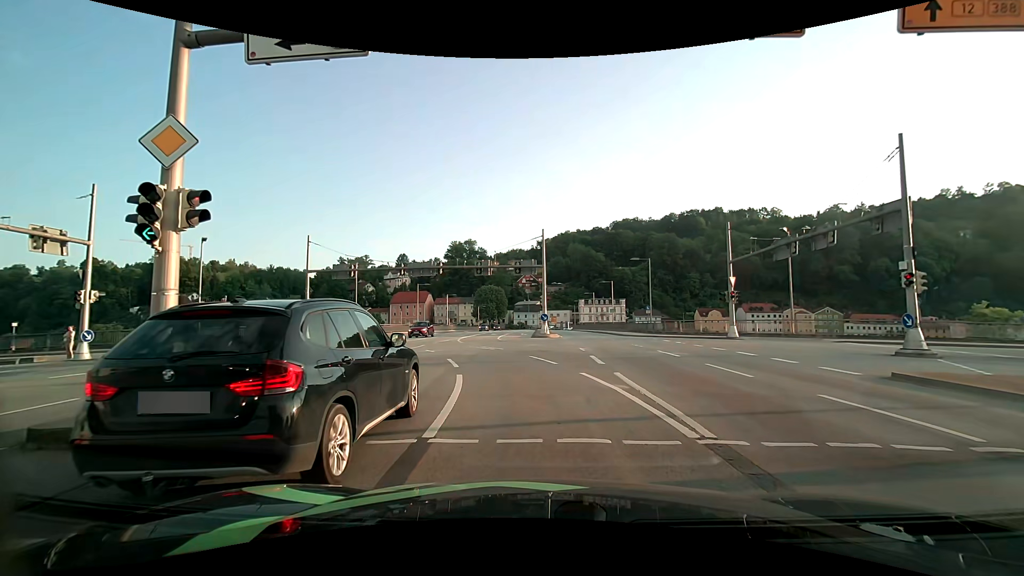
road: primary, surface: asphalt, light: Day
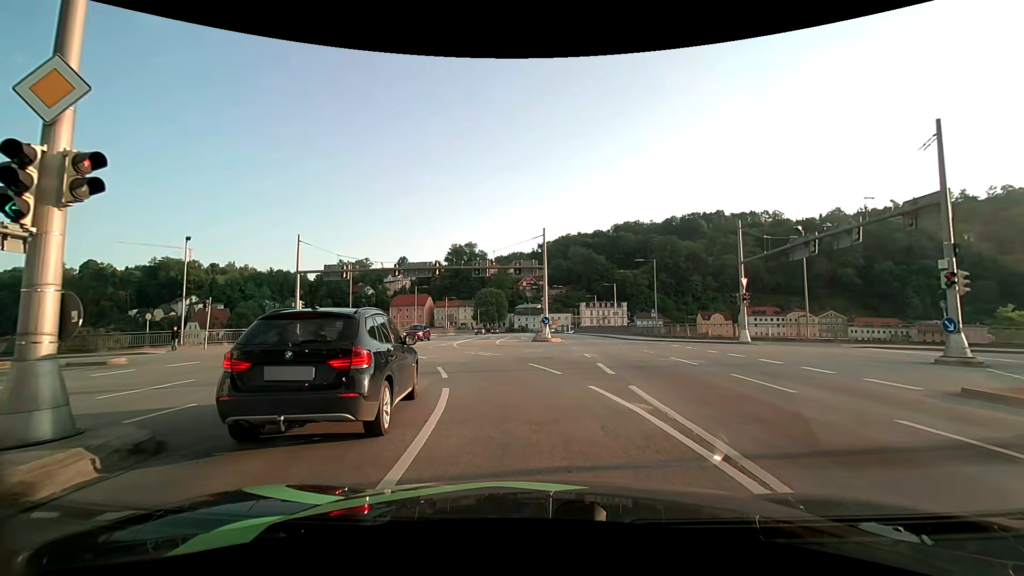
(0.0, +2.0) m; -1°
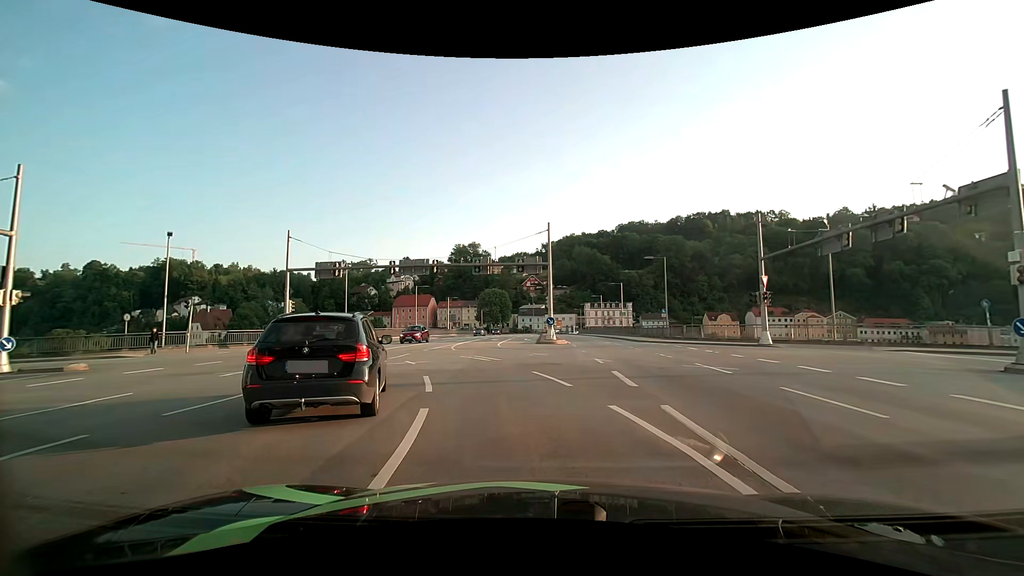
(0.0, +2.4) m; 0°
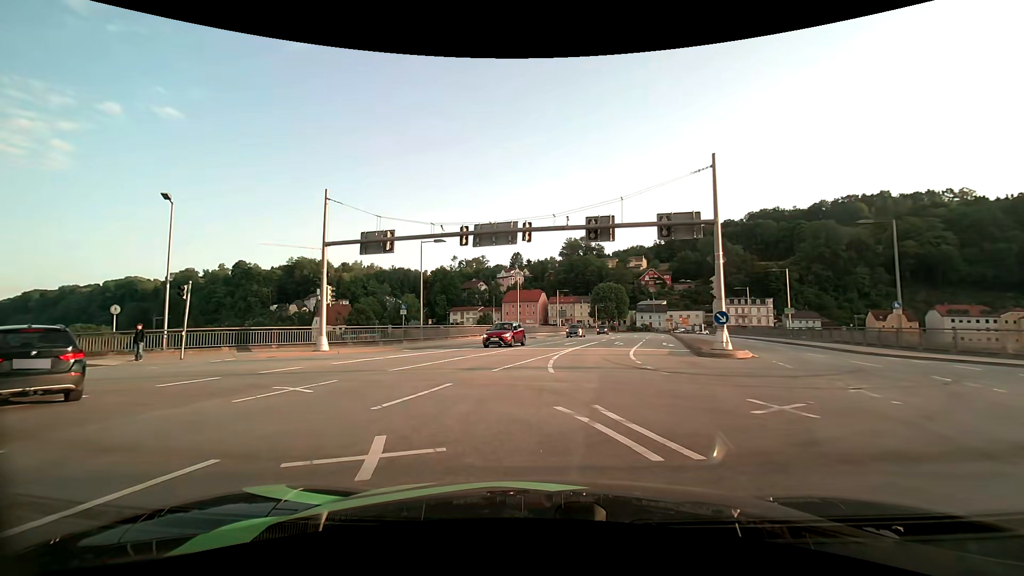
(-1.6, +13.3) m; -13°
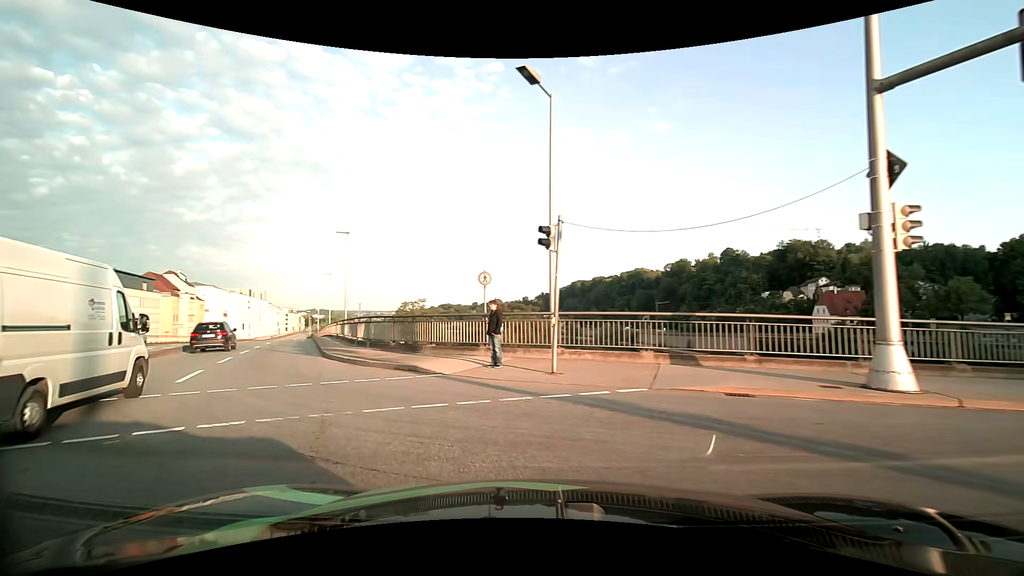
(-6.1, +15.3) m; -54°
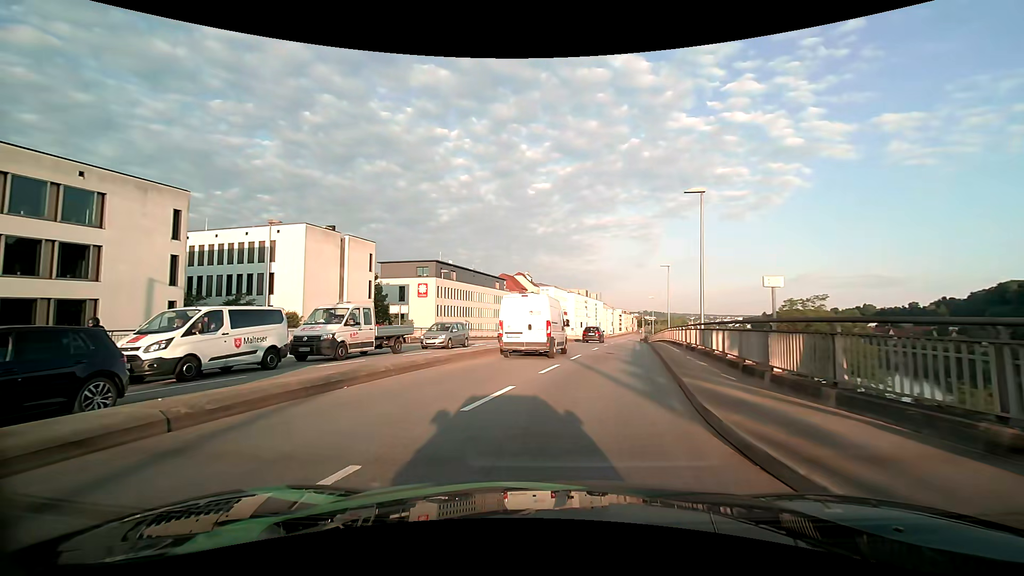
(-4.5, +12.0) m; -37°
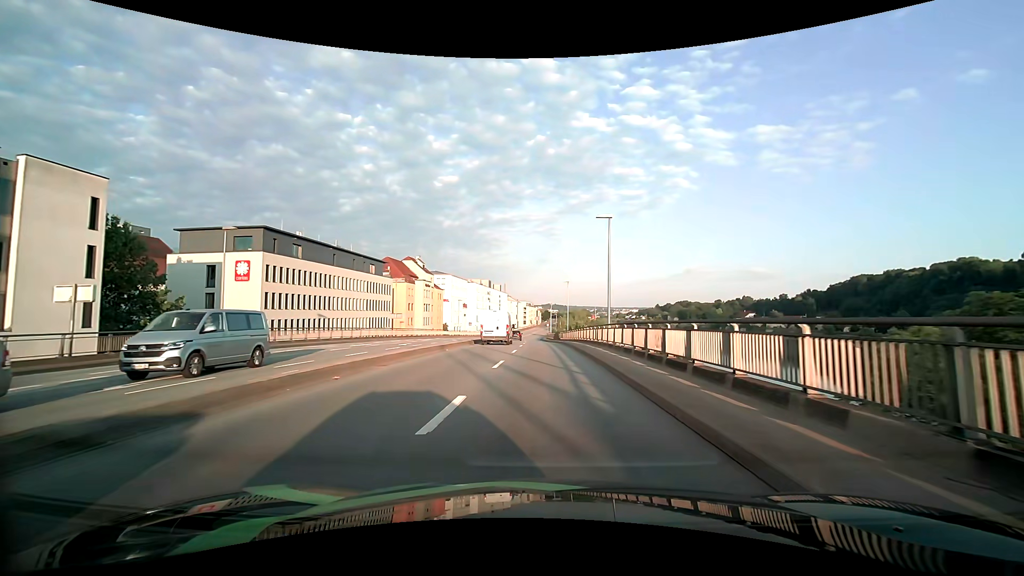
(+3.5, +22.6) m; +12°
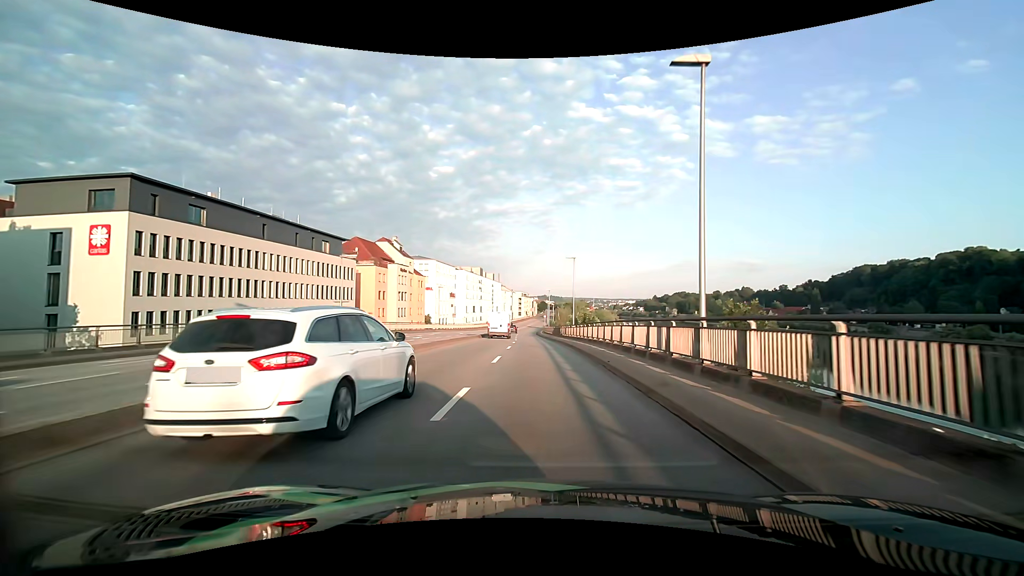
(+0.1, +17.6) m; 0°
(0, +10) (0, +20) (0, +30) (0, +40) (-1, +50) (-1, +60) (-1, +70) (-2, +80) (-2, +90) (-2, +100) m
